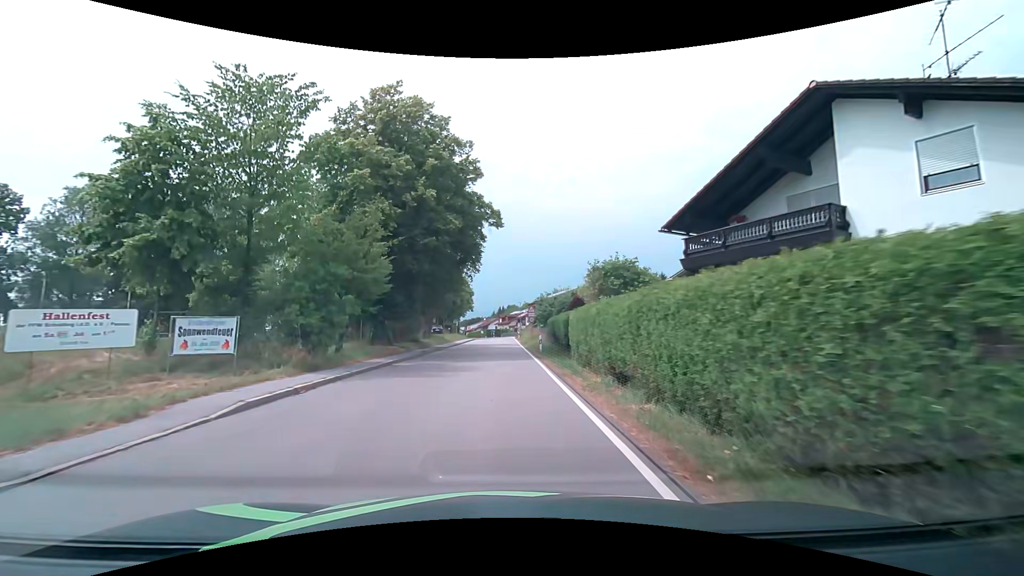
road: secondary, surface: asphalt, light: Day
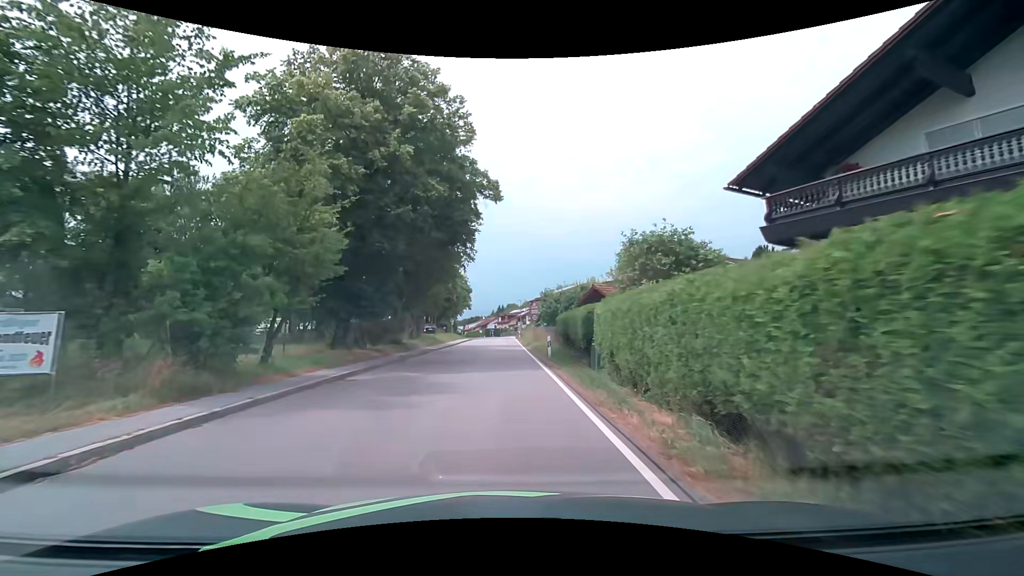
(0.0, +5.7) m; 0°
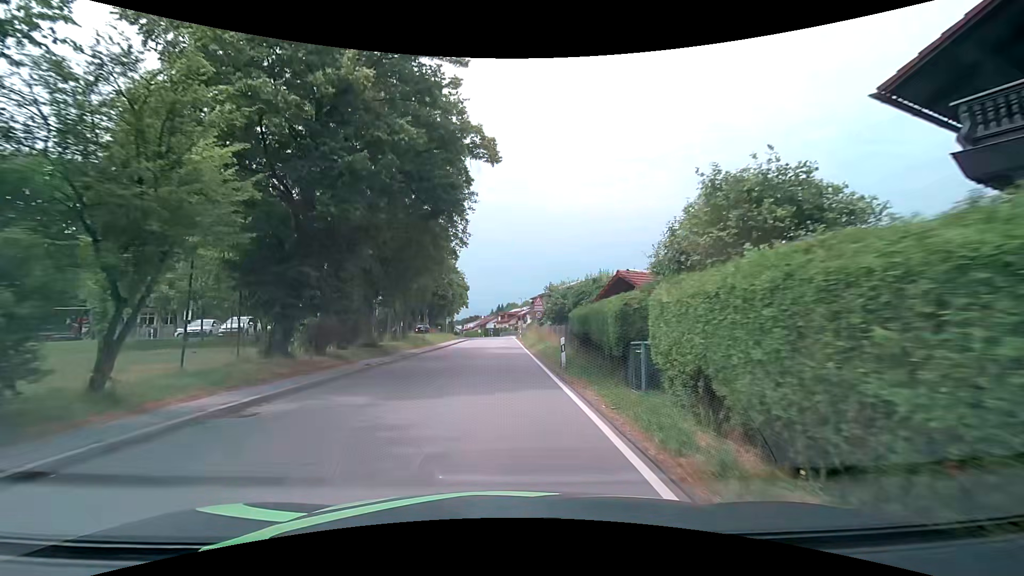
(0.0, +5.4) m; 0°
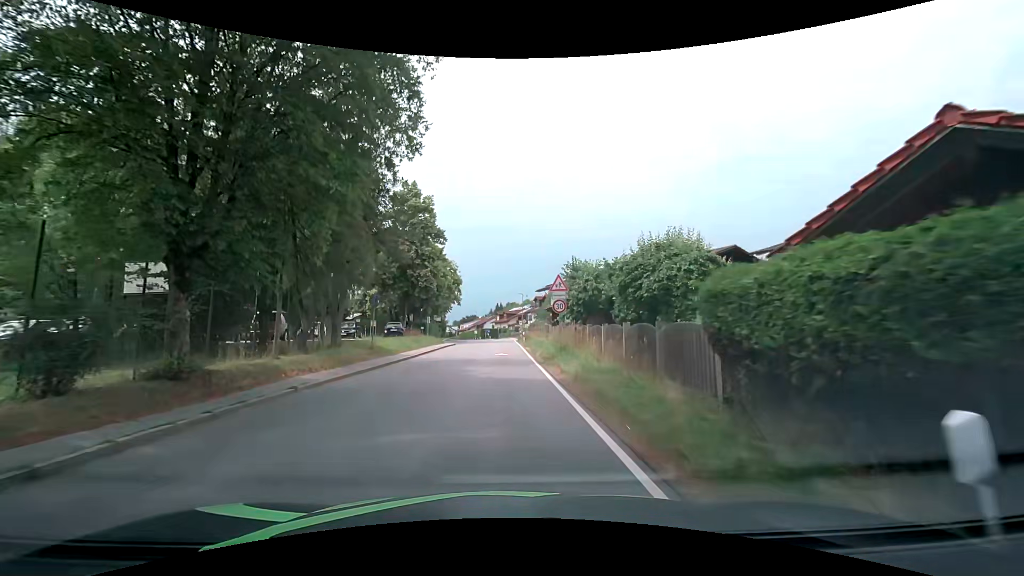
(0.0, +14.1) m; 0°
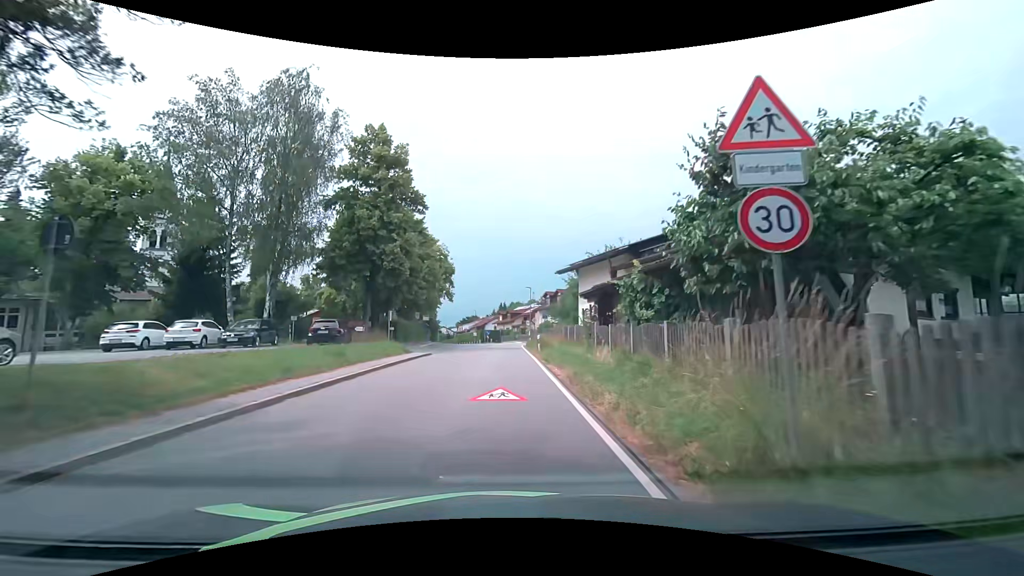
(-0.1, +17.2) m; -1°
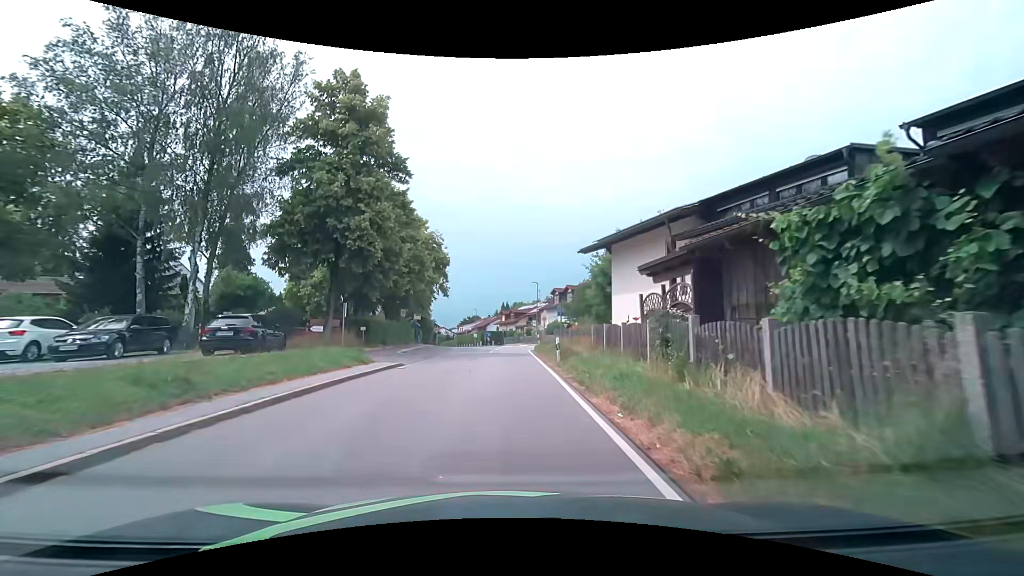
(0.0, +9.3) m; 0°
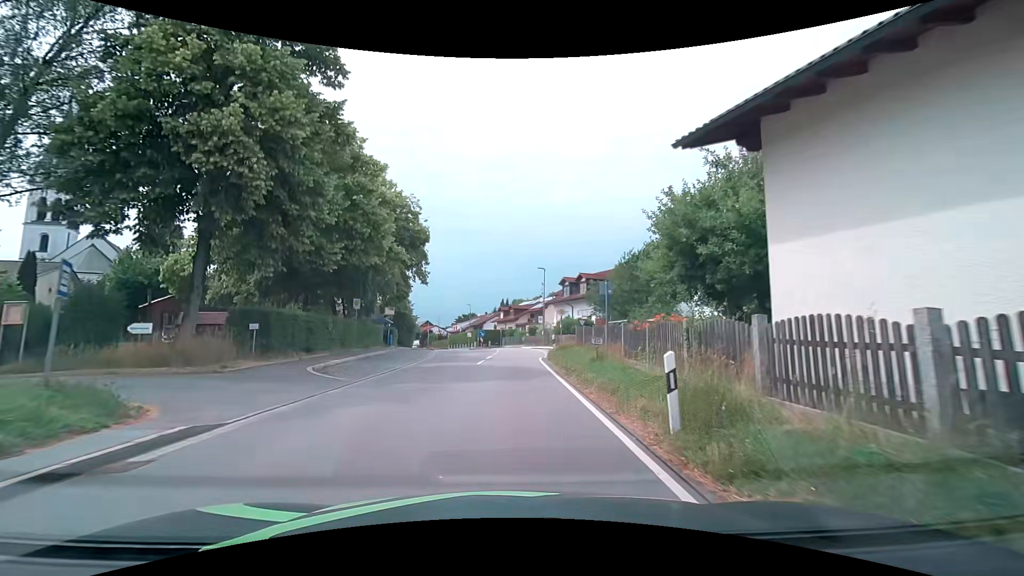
(0.0, +13.7) m; 0°
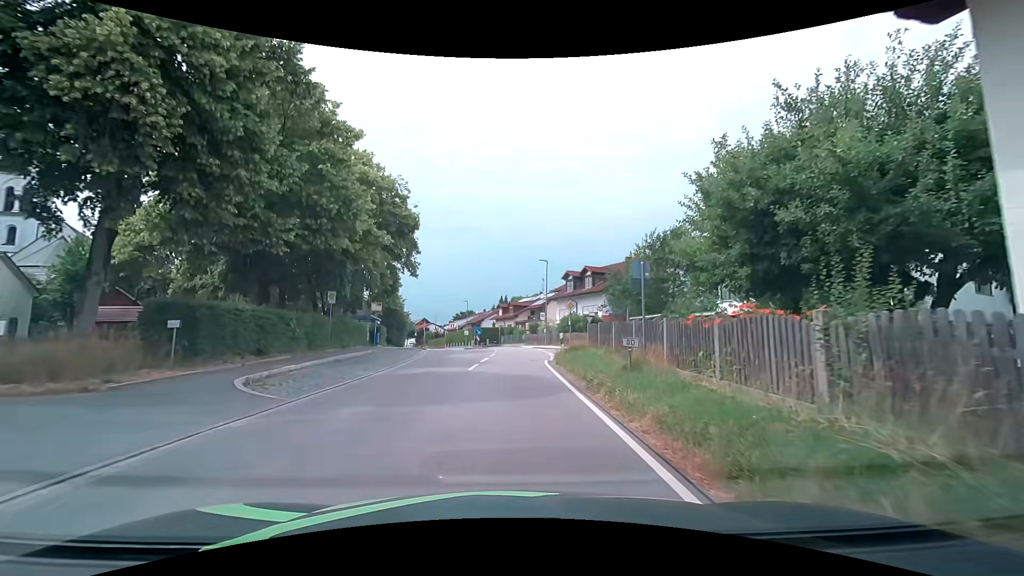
(0.0, +4.3) m; 0°
(0, +10) (0, +20) (+1, +30) (+1, +40) (0, +50) (-3, +60) (-5, +69) (-7, +79) (-10, +89) (-13, +98) m
